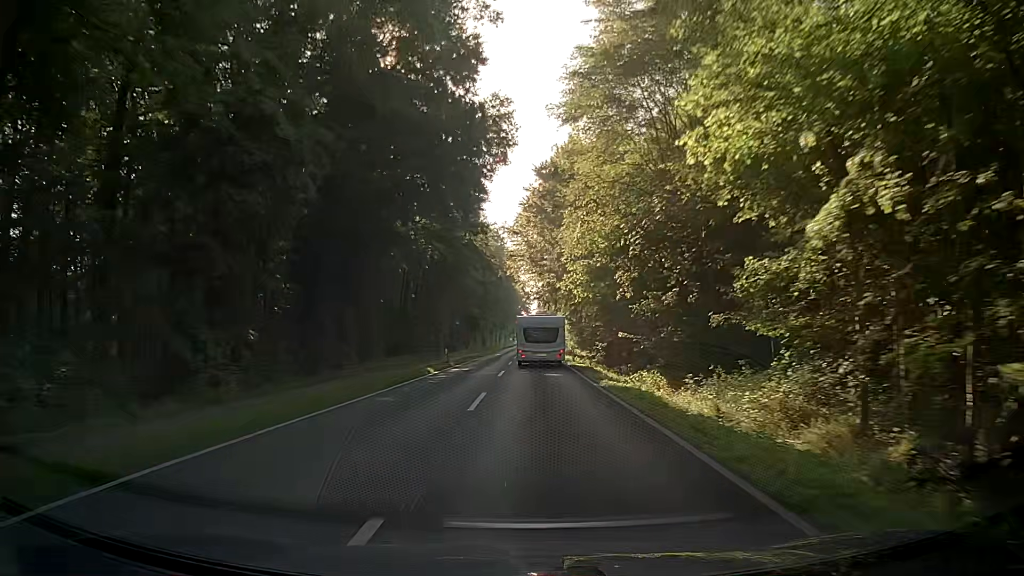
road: secondary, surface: asphalt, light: Day
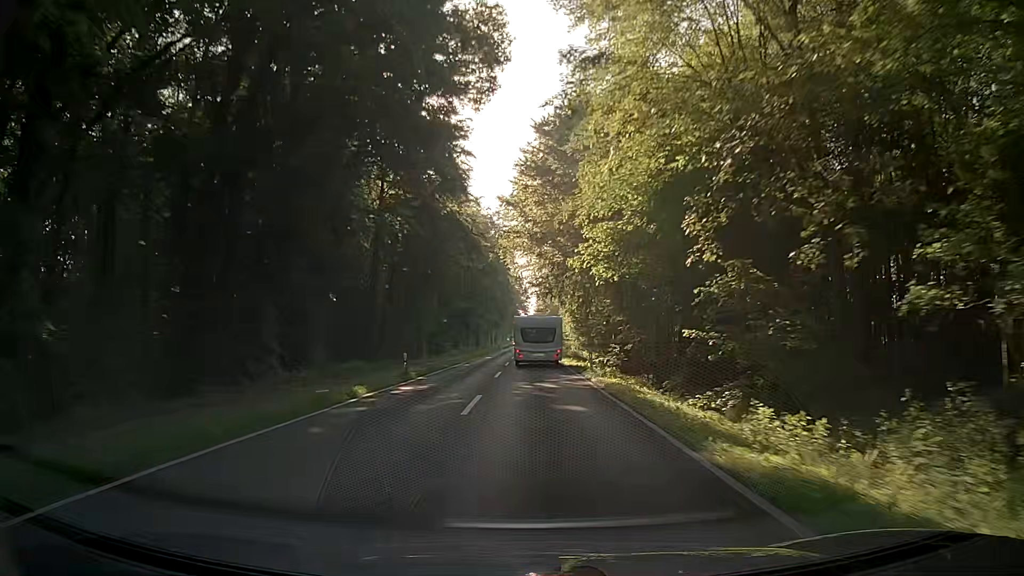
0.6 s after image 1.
(+0.1, +12.7) m; +1°
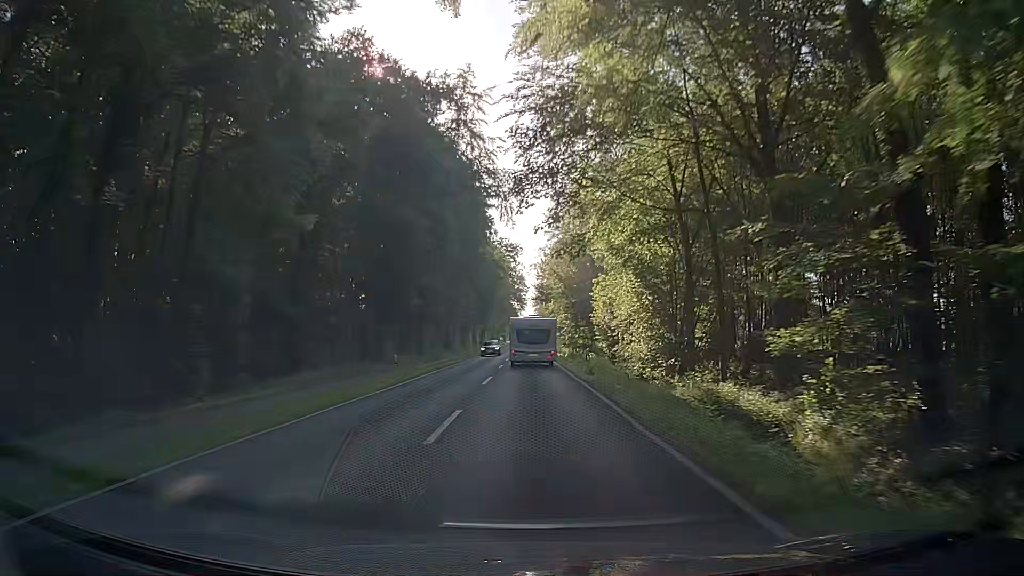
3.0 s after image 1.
(-0.2, +51.3) m; +1°
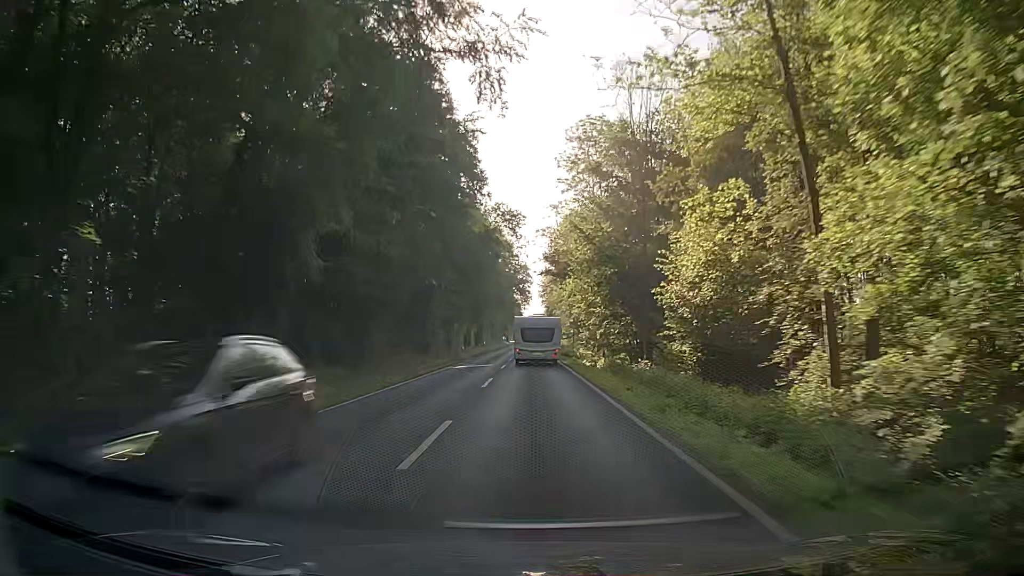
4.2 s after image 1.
(-0.4, +26.0) m; -1°
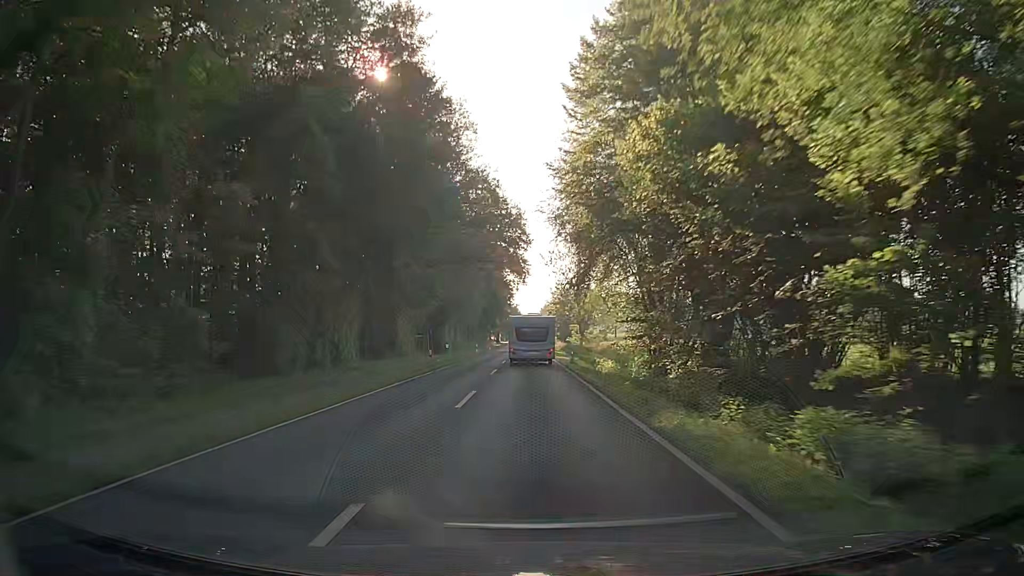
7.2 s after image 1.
(-0.6, +65.8) m; 0°
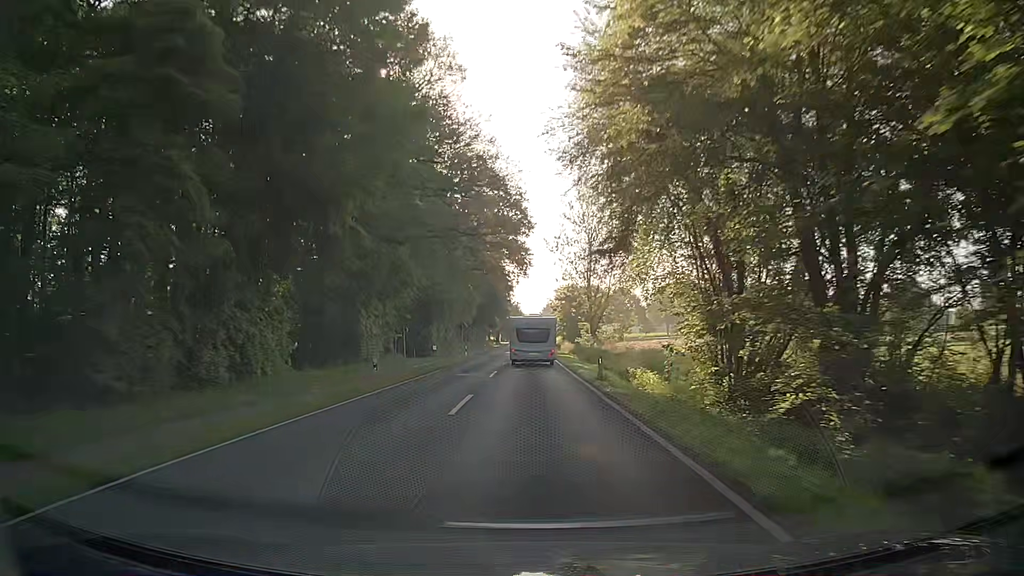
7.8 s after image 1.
(-0.1, +13.3) m; 0°
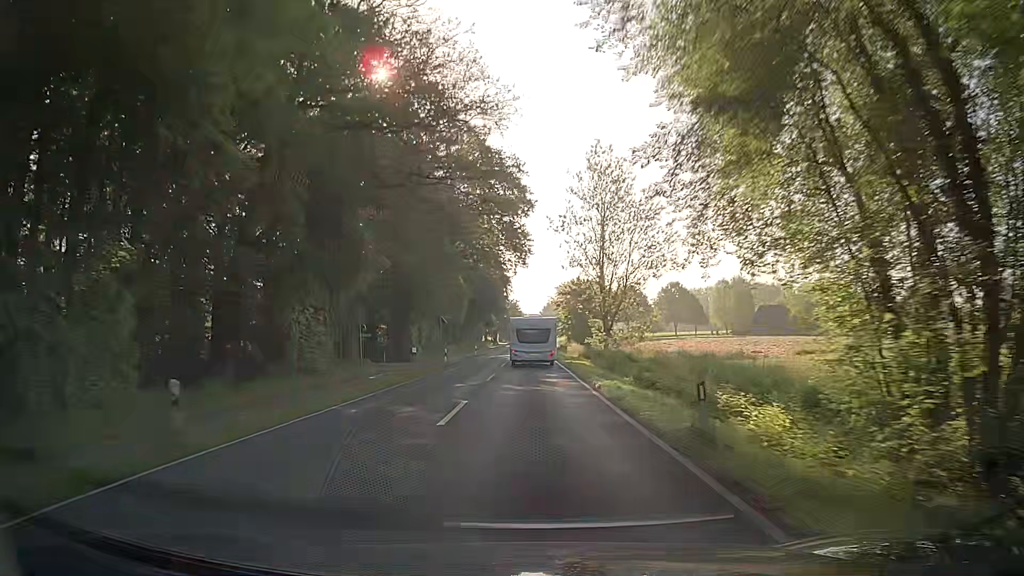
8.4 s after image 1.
(0.0, +13.3) m; 0°
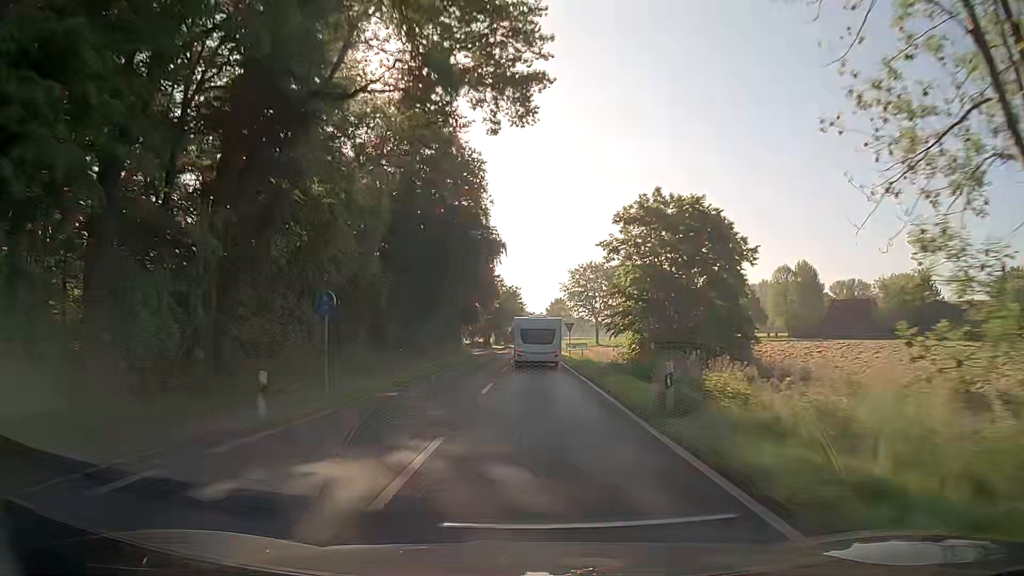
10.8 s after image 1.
(-0.6, +53.3) m; -1°
(0, +10) (0, +20) (0, +30) (0, +40) (+1, +50) (+1, +60) (+1, +70) (+1, +80) (+1, +90) (+1, +100) m
